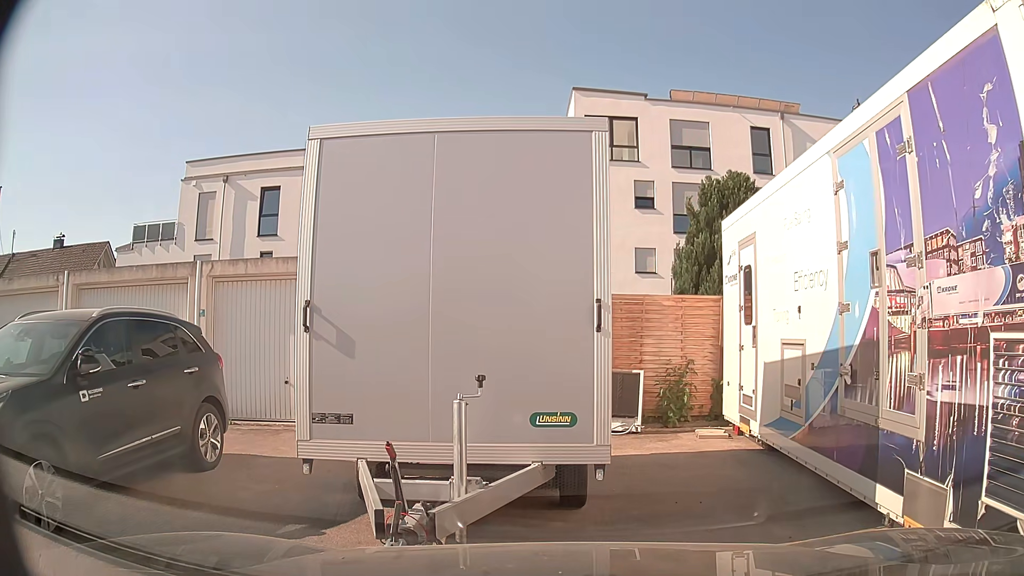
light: Day
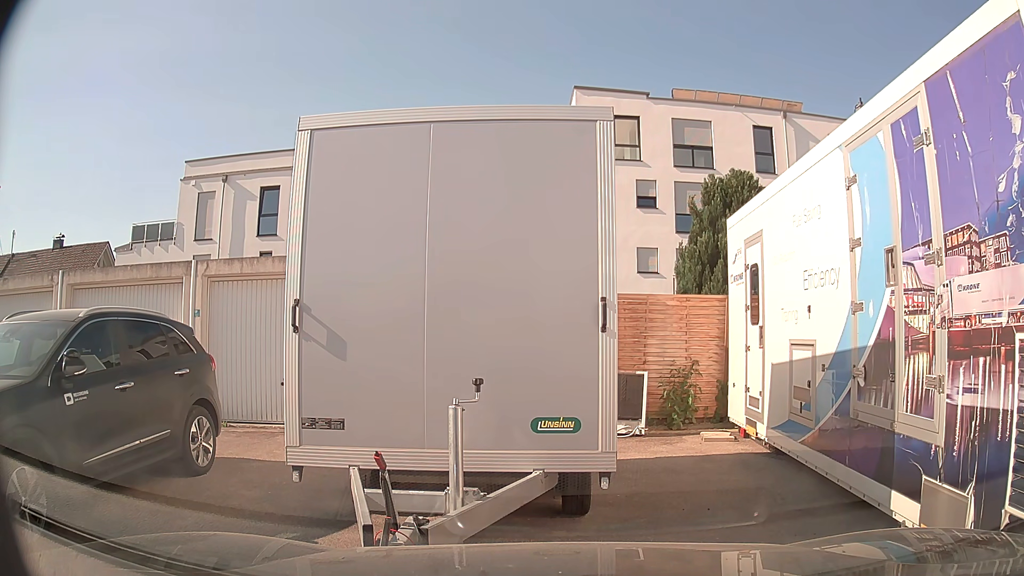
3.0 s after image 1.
(0.0, +0.3) m; 0°
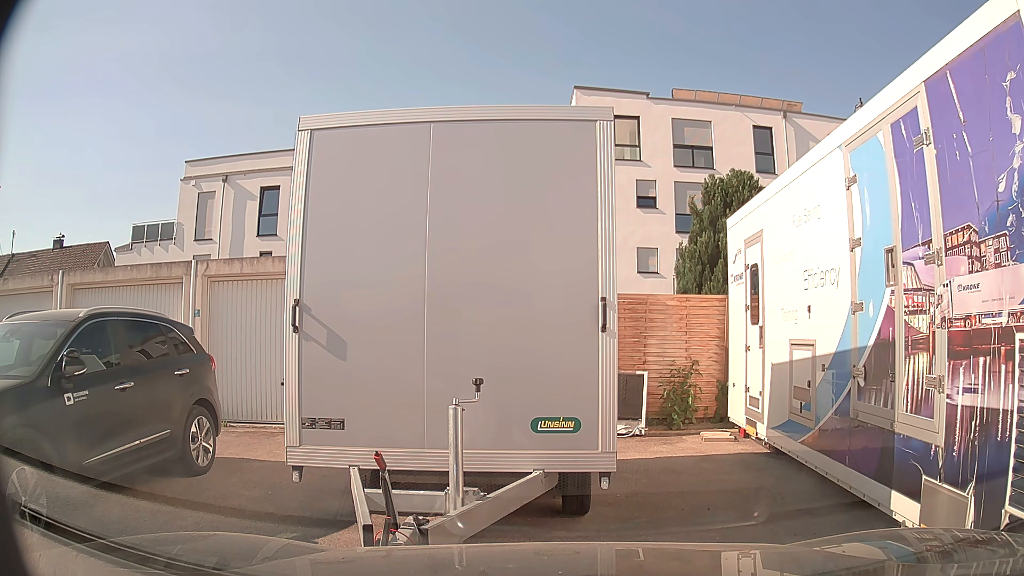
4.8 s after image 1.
(0.0, 0.0) m; 0°
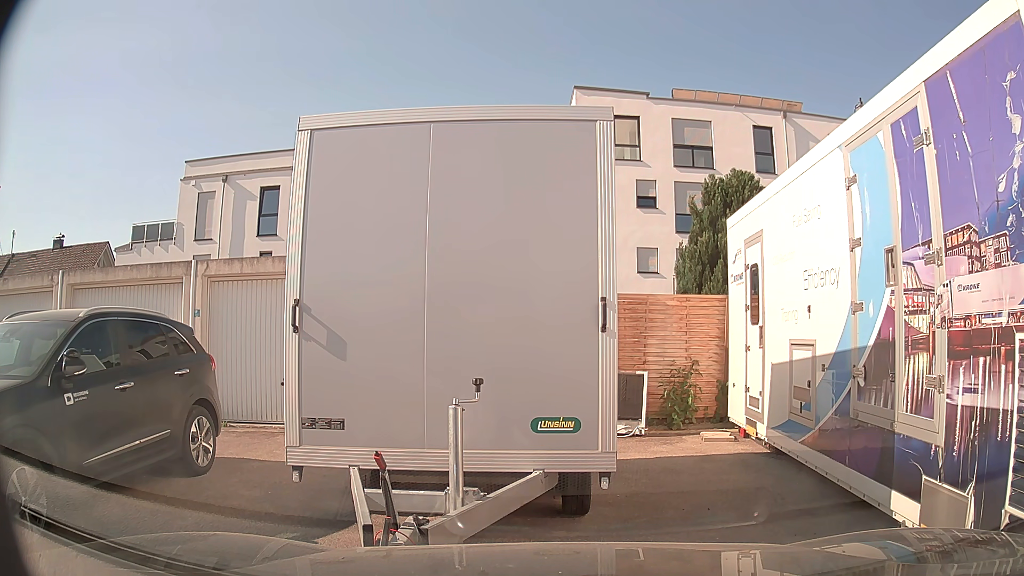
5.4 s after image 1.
(0.0, 0.0) m; 0°
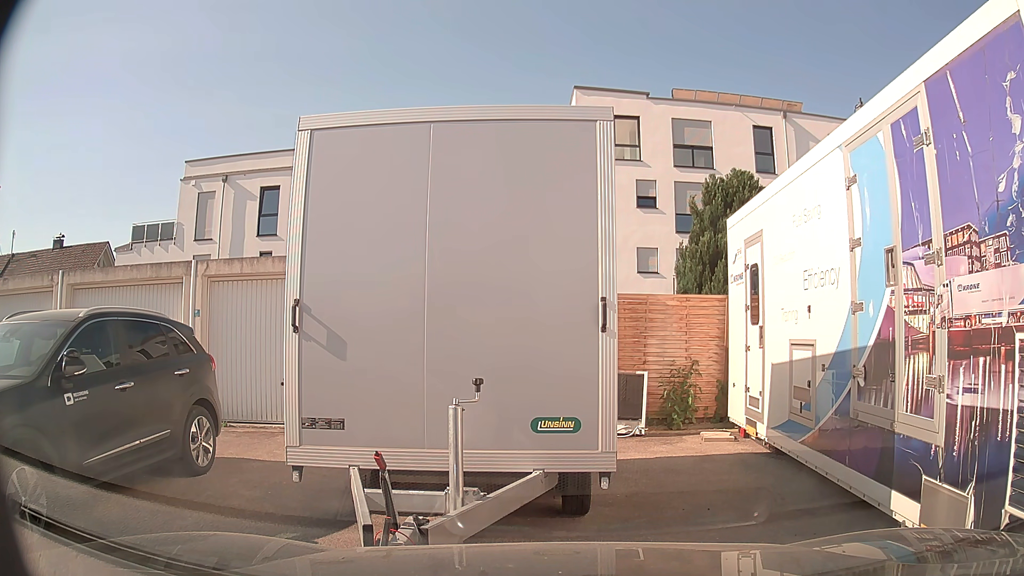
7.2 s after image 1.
(0.0, 0.0) m; 0°
